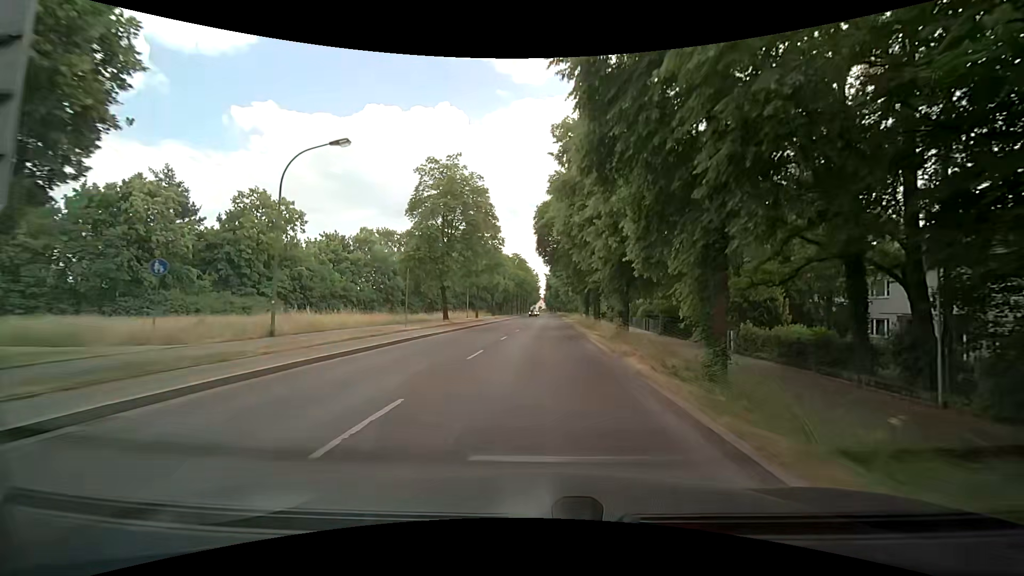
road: secondary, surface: asphalt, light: Day
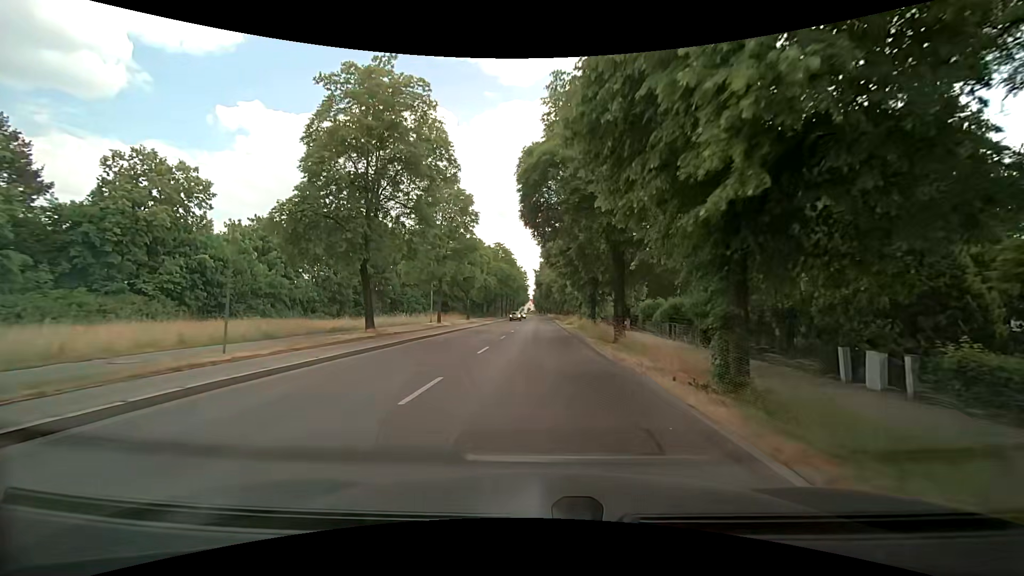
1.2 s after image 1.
(-0.1, +15.2) m; 0°
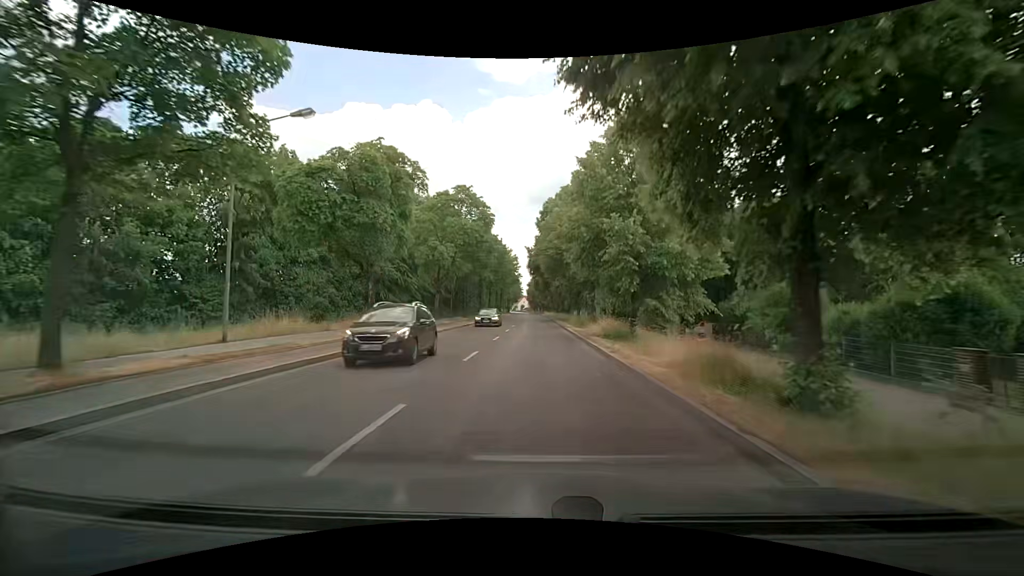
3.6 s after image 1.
(-0.3, +30.4) m; 0°
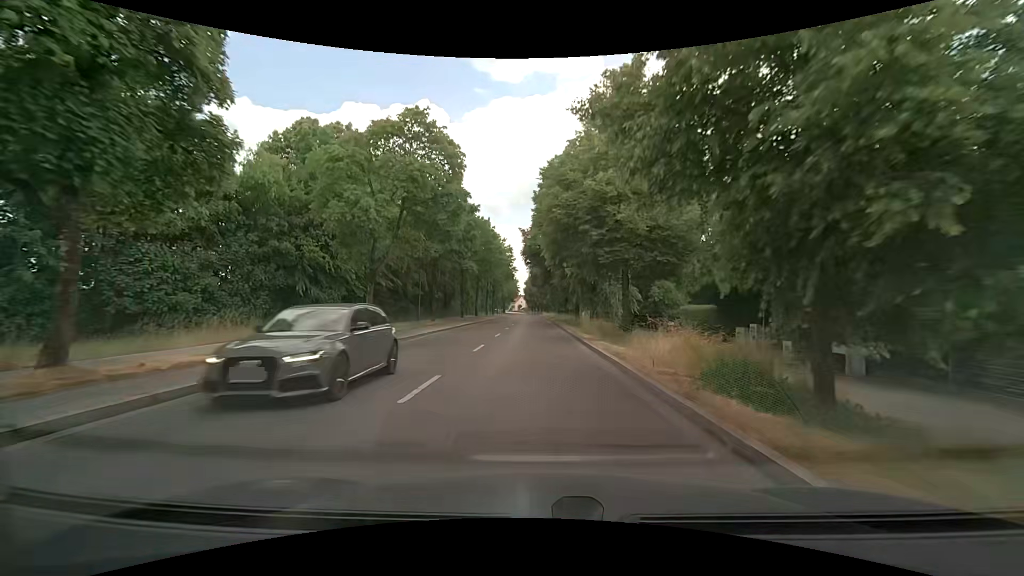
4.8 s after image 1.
(0.0, +14.9) m; +1°
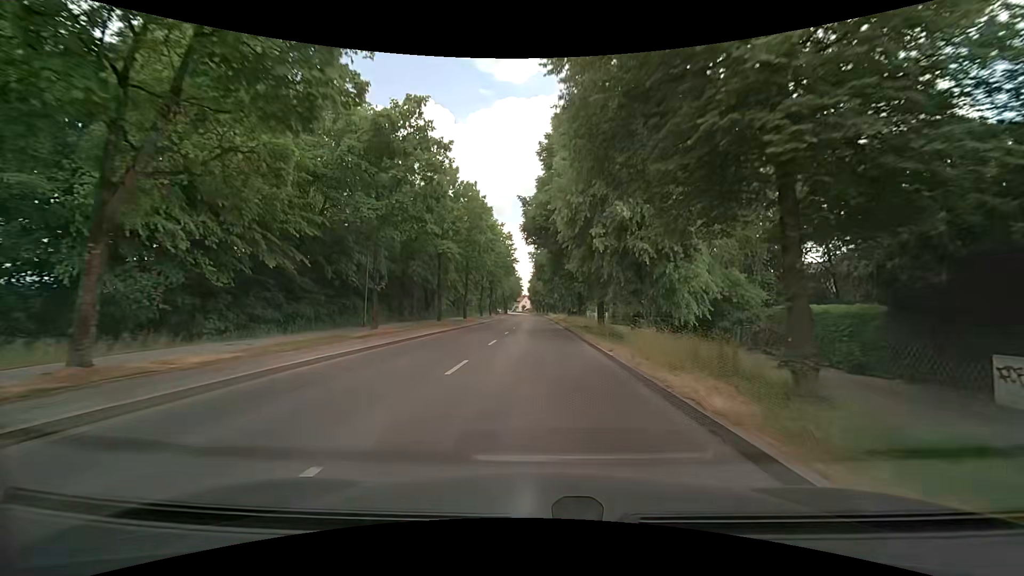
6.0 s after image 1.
(-0.3, +14.9) m; -1°
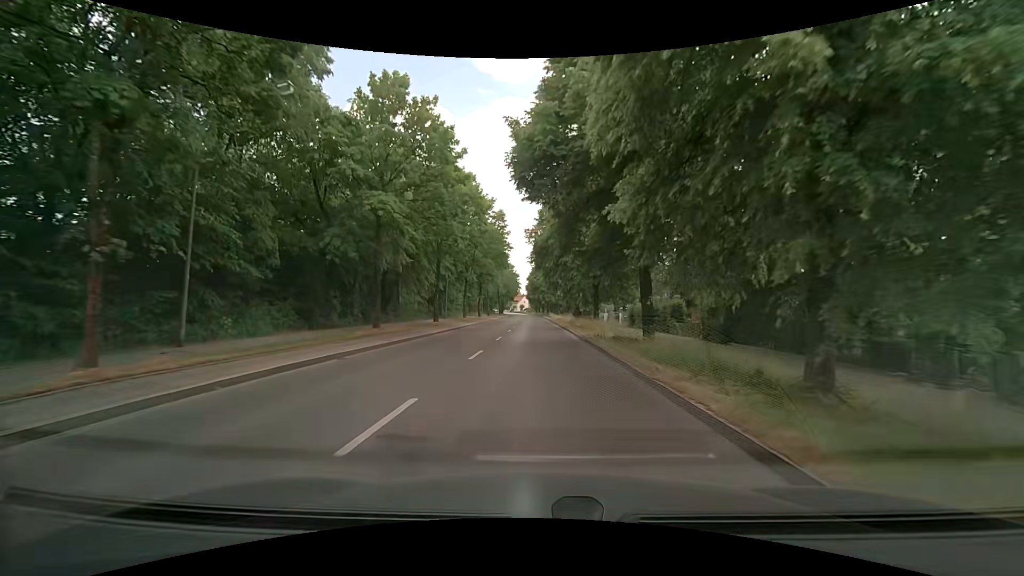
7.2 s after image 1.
(0.0, +14.8) m; +1°
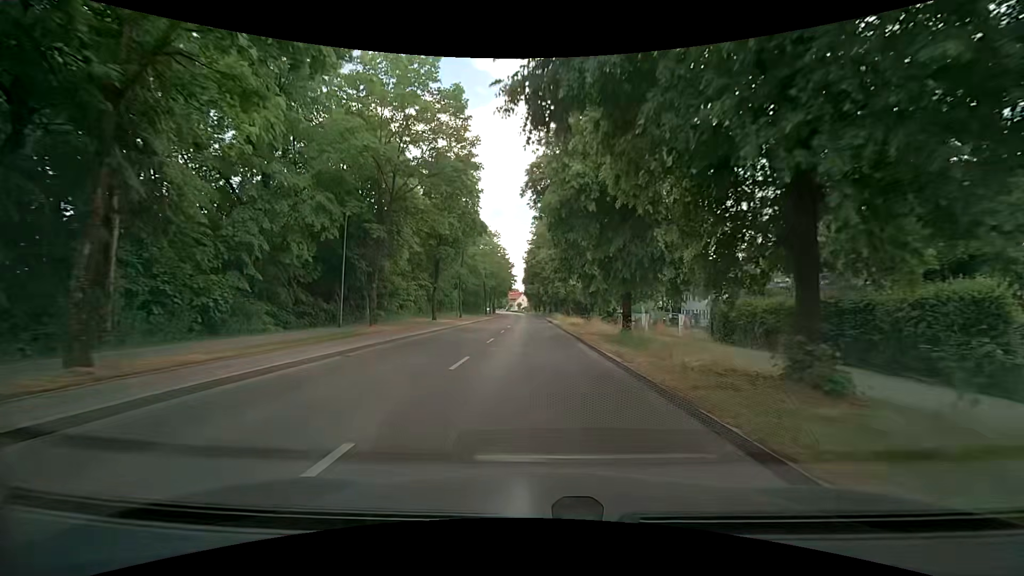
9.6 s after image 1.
(-0.2, +29.6) m; -1°
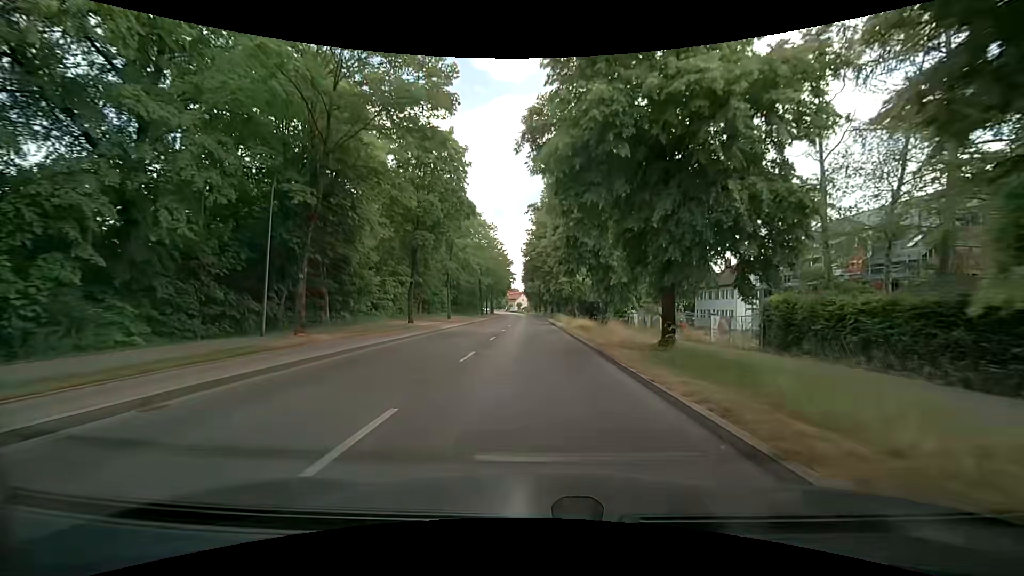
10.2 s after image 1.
(0.0, +7.4) m; 0°
(0, +10) (0, +20) (0, +30) (0, +40) (0, +50) (-1, +60) (-1, +70) (-1, +80) (-1, +90) (-2, +100) m
